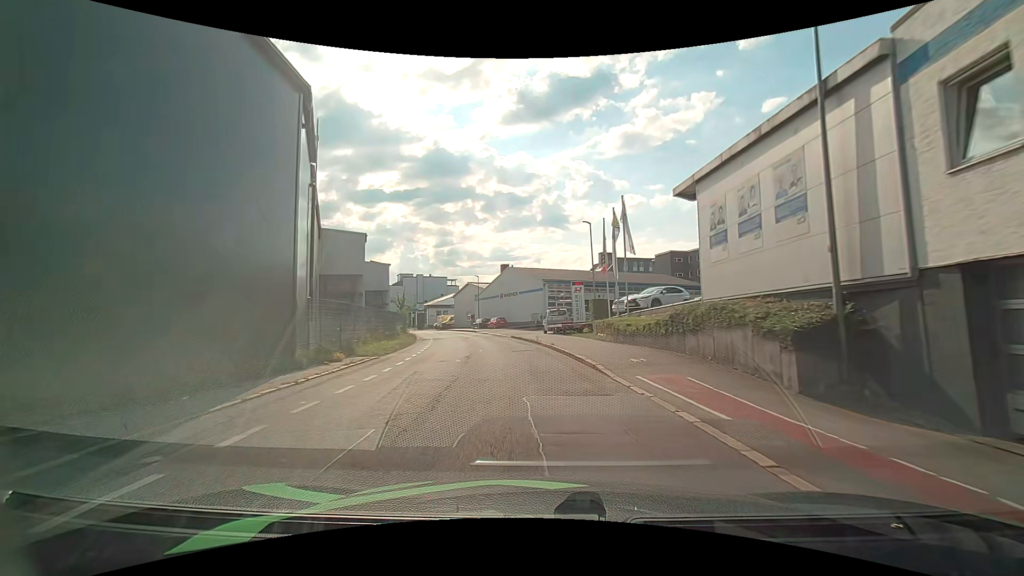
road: residential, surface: asphalt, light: Day
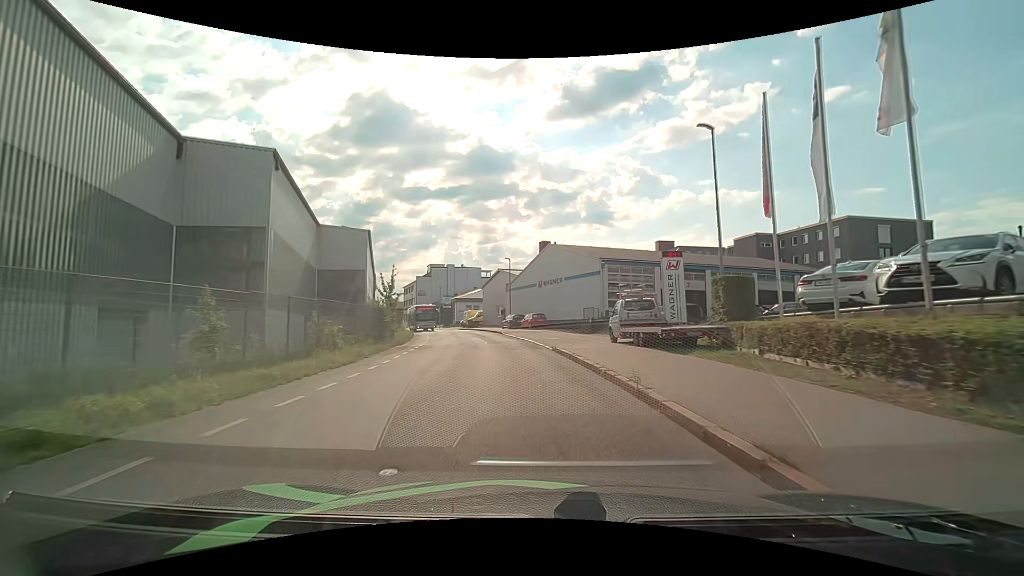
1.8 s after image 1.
(-0.4, +17.9) m; -4°
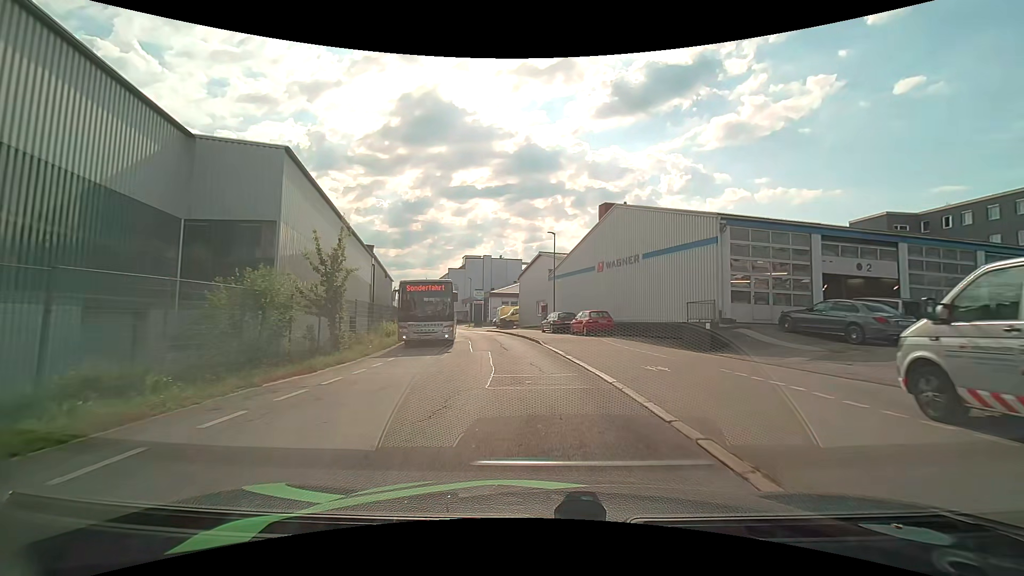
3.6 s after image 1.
(-1.0, +16.3) m; -6°
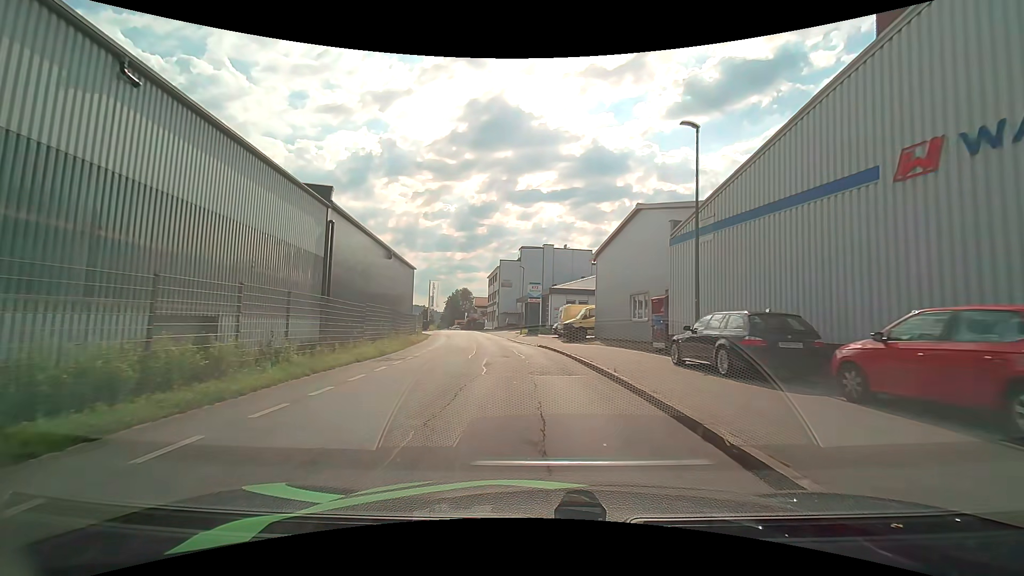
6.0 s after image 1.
(-1.6, +22.4) m; -8°
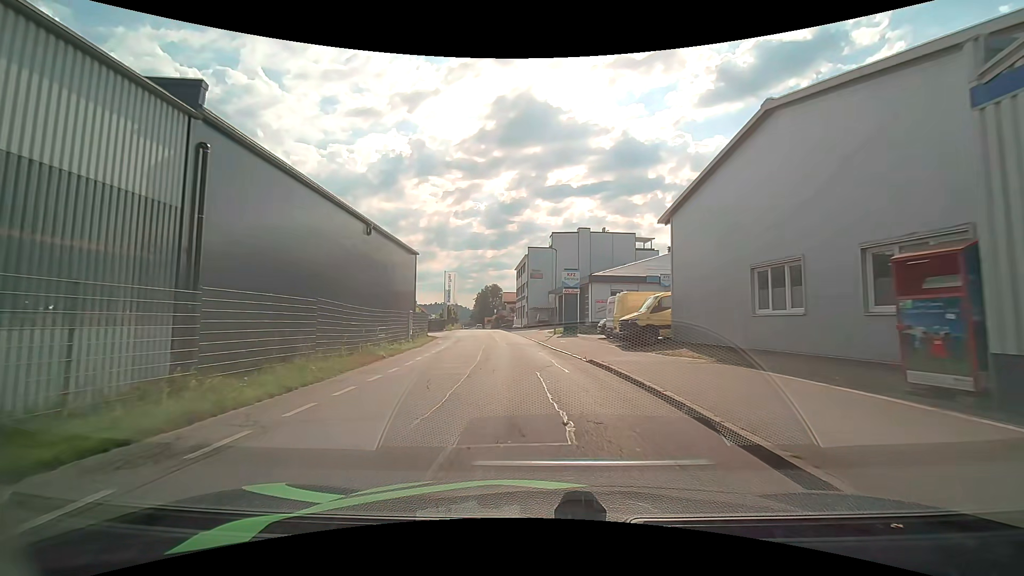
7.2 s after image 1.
(-0.3, +12.2) m; -2°
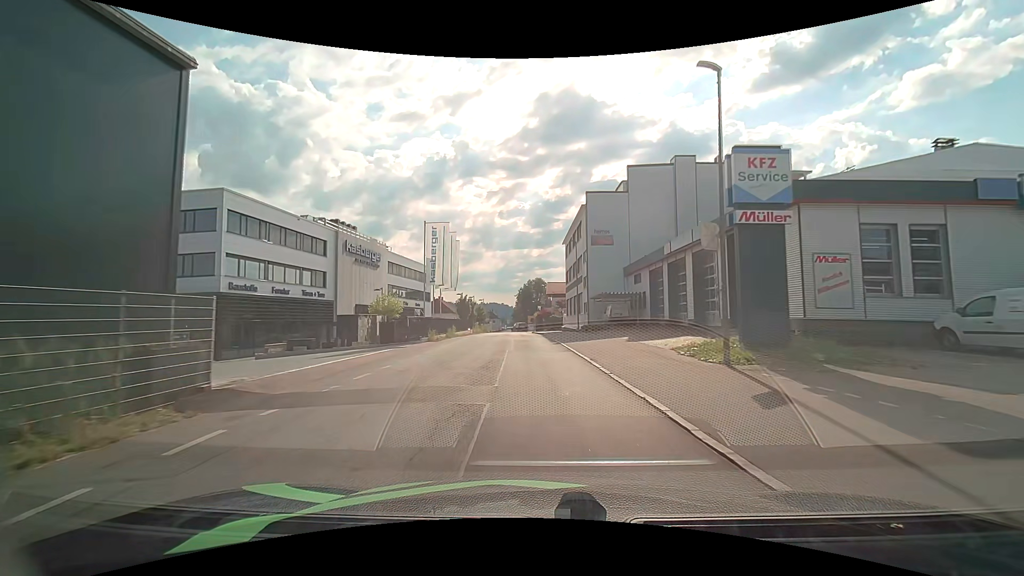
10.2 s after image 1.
(-2.2, +32.5) m; -7°
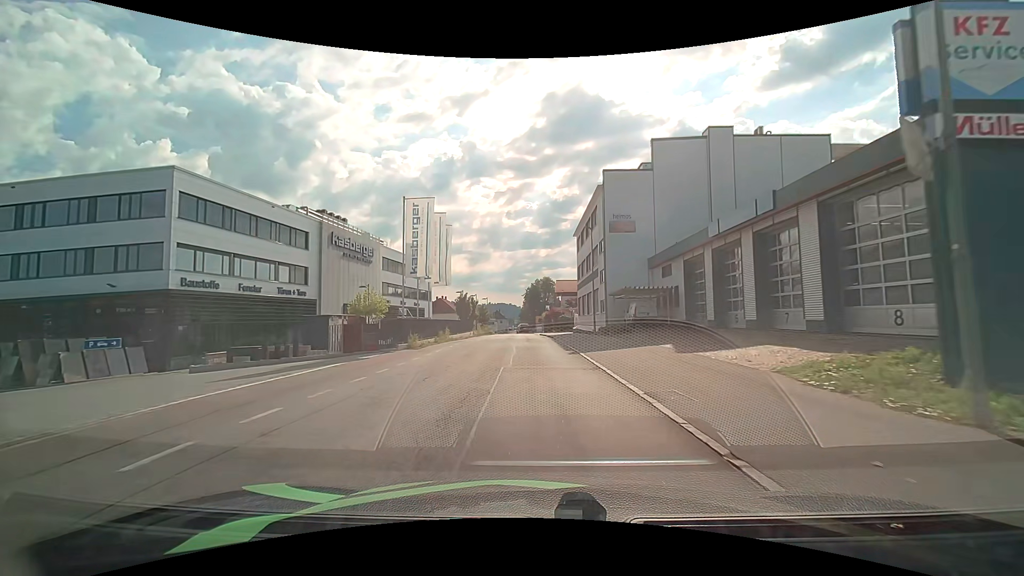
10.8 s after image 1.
(0.0, +6.7) m; 0°
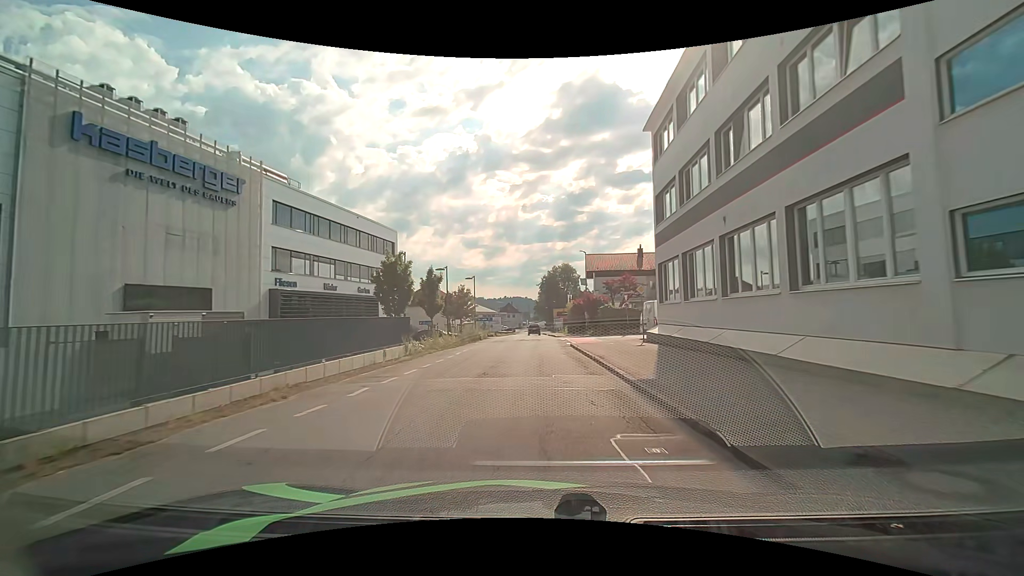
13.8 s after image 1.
(-0.8, +33.4) m; -2°
(0, +10) (0, +20) (0, +30) (0, +40) (0, +50) (0, +60) (-1, +70) (-1, +80) (-1, +90) (-1, +100) m
